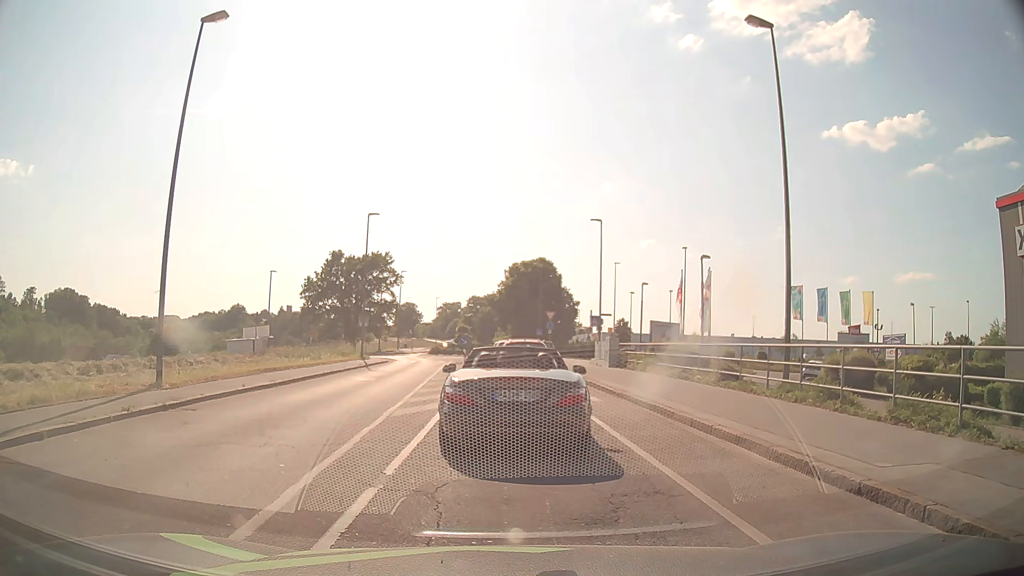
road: tertiary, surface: asphalt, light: Day
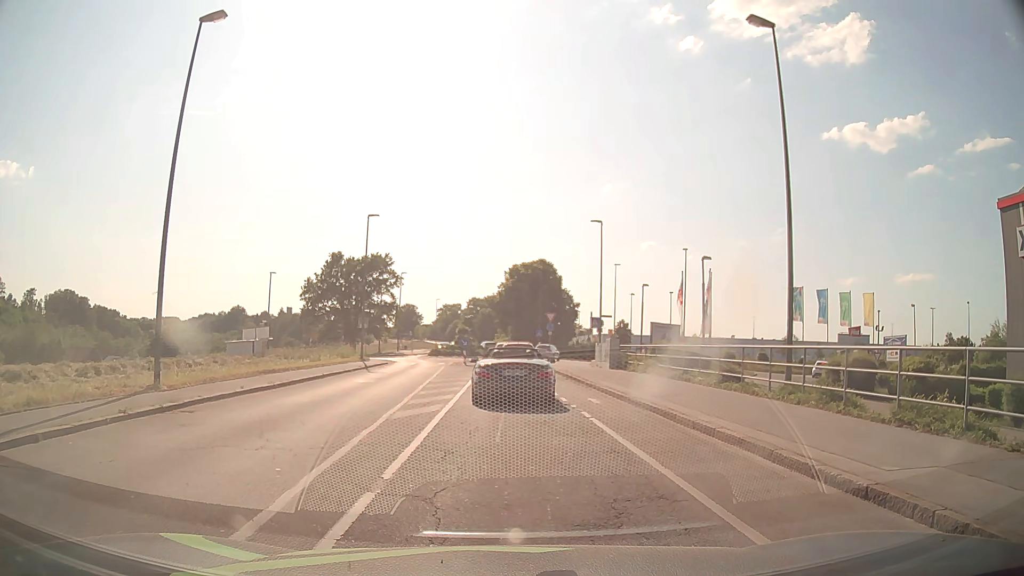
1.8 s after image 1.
(0.0, +0.1) m; 0°
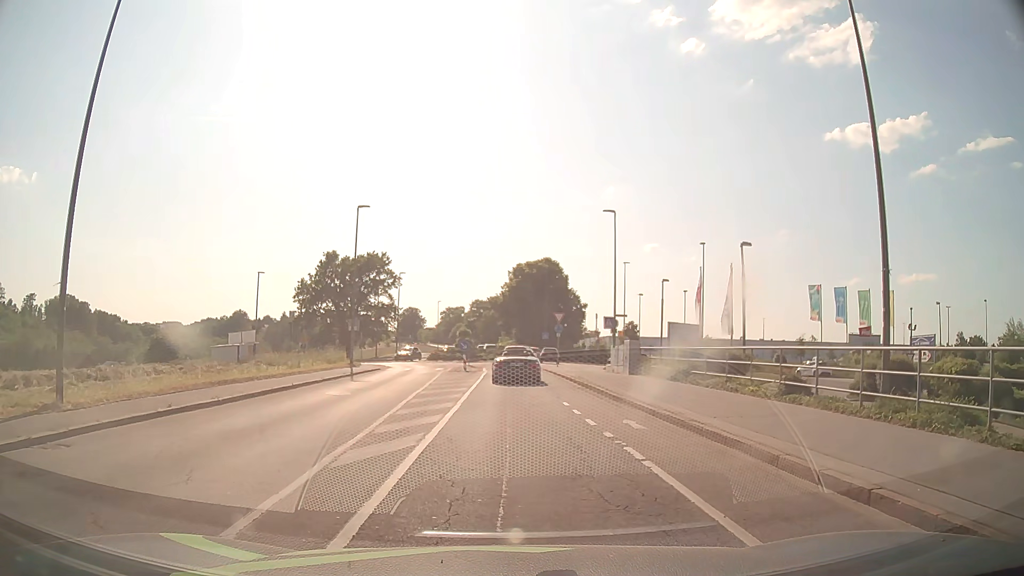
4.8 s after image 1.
(0.0, +4.7) m; -2°
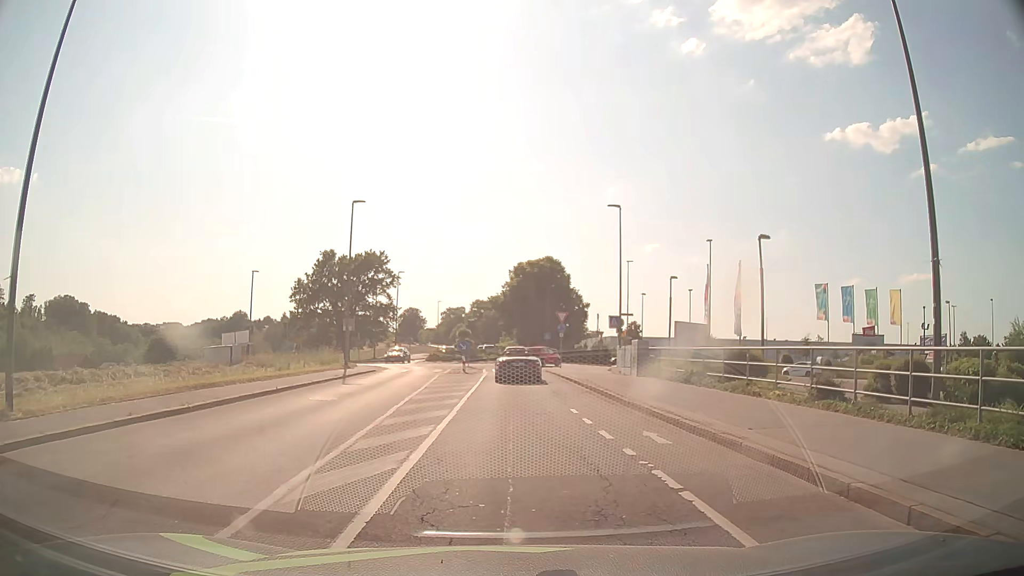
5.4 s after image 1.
(0.0, +1.7) m; 0°
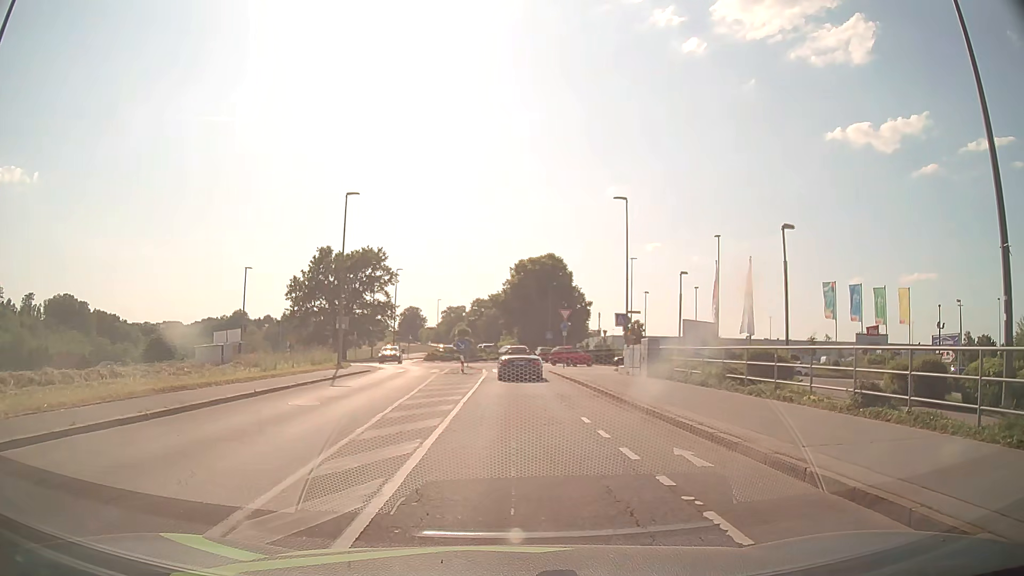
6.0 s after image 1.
(0.0, +2.0) m; 0°
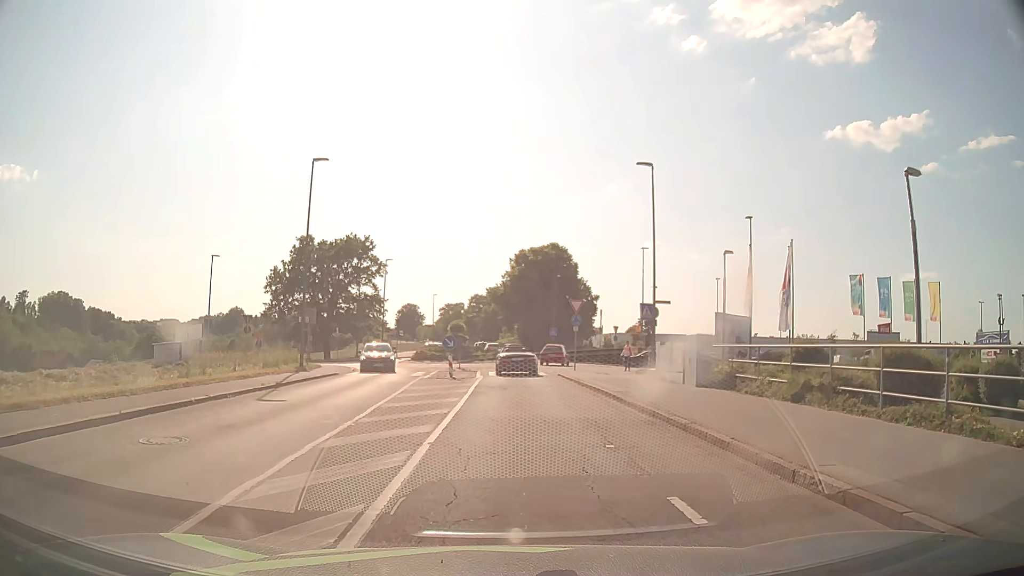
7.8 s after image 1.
(0.0, +7.3) m; 0°
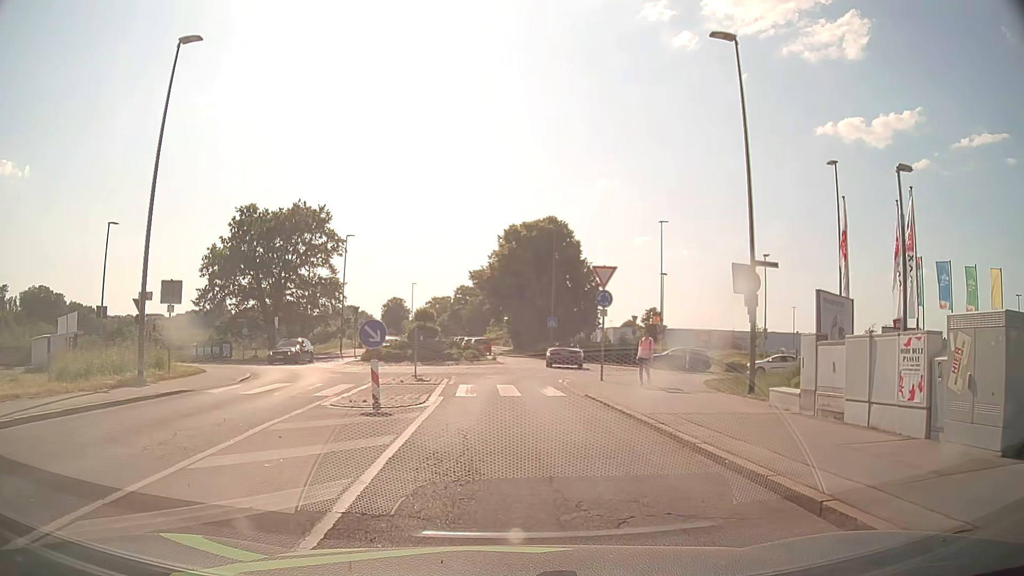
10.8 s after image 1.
(+0.2, +13.9) m; 0°
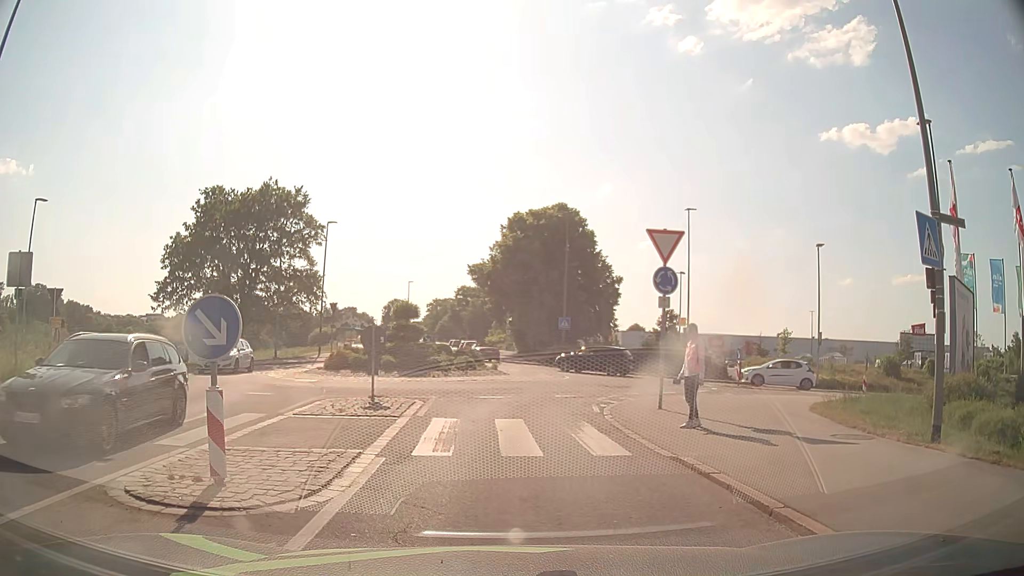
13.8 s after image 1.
(+0.1, +7.7) m; +1°
(0, +10) (+1, +20) (+3, +30) (+1, +39) (-2, +49) (-3, +58) (-4, +68) (-5, +78) (-5, +88) (-6, +98) m
